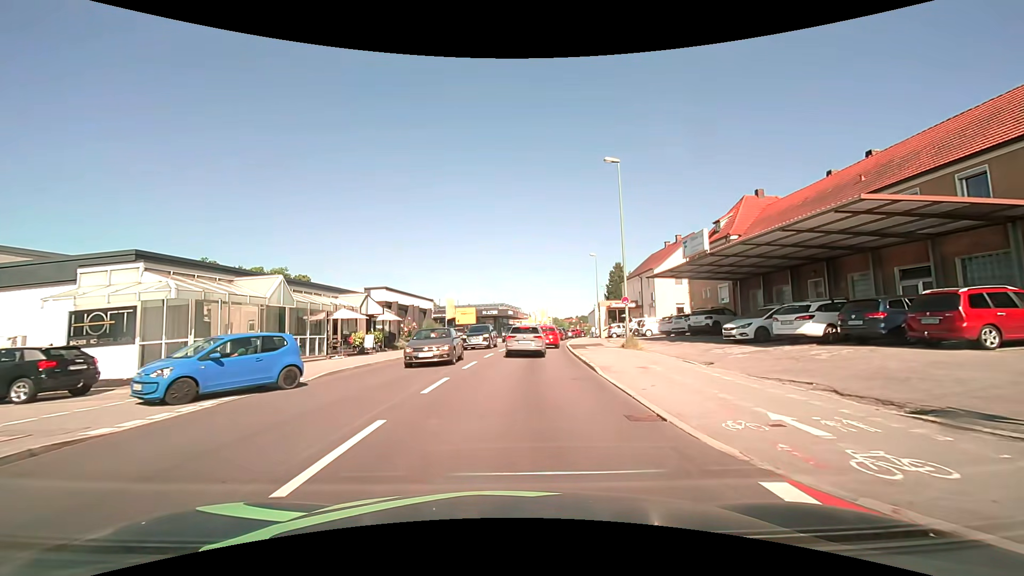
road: tertiary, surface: asphalt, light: Day
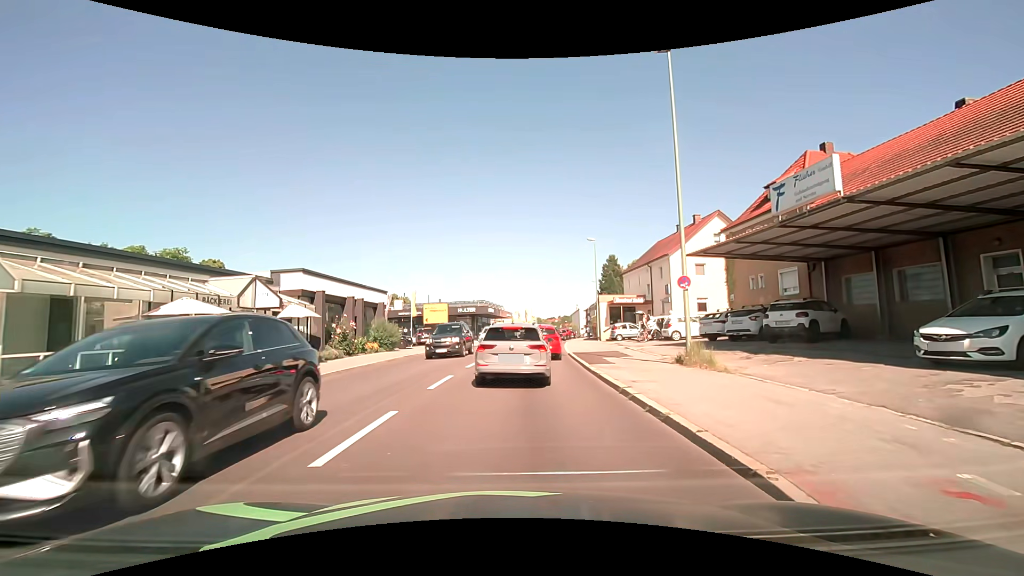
(+0.3, +10.8) m; +3°
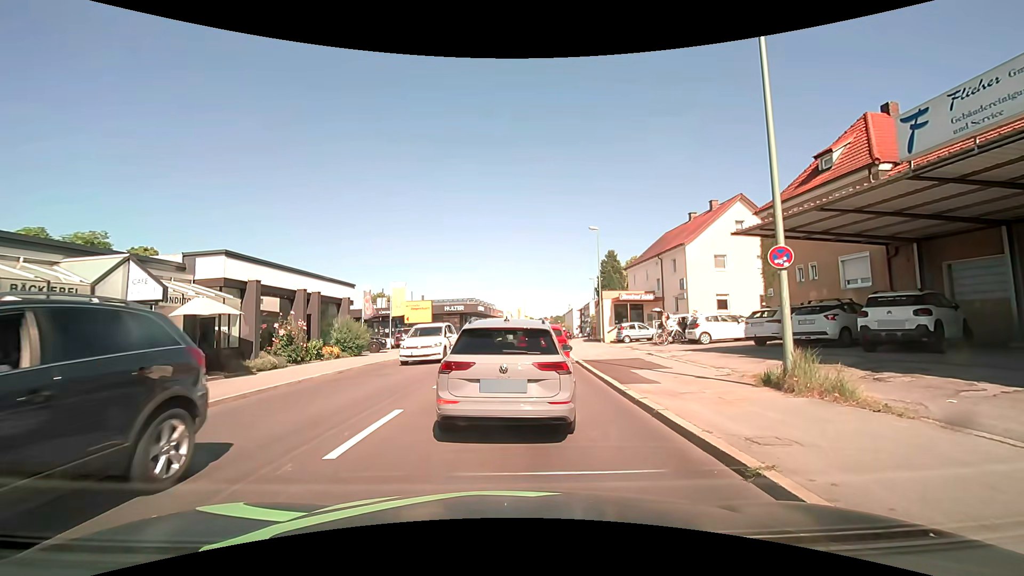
(0.0, +5.5) m; 0°
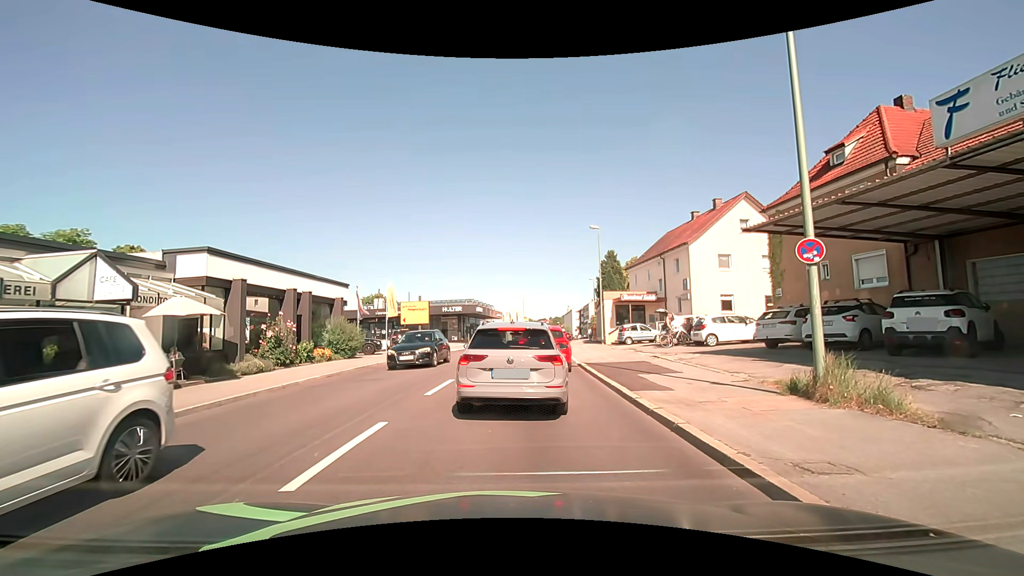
(0.0, +0.9) m; 0°
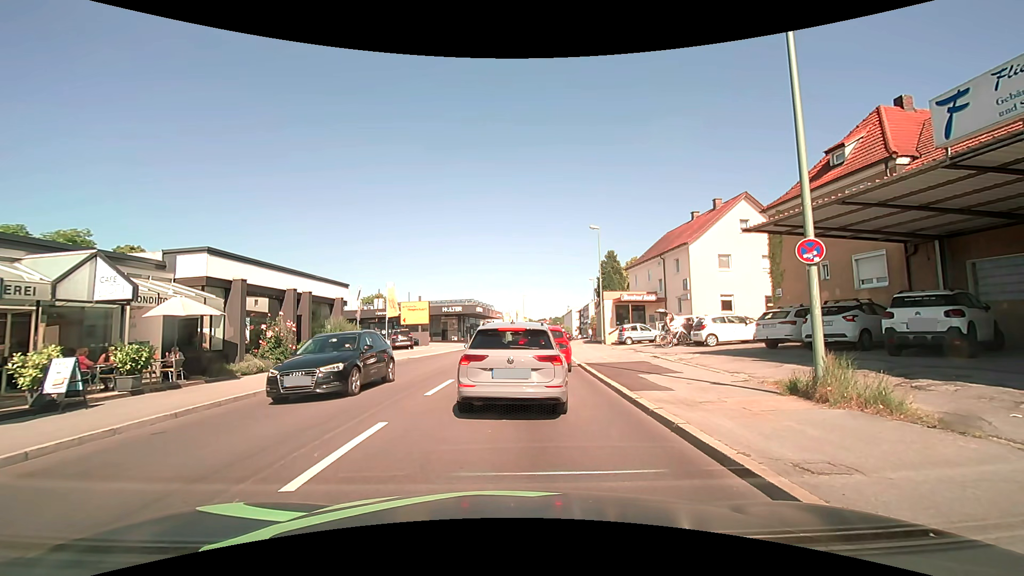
(0.0, 0.0) m; 0°
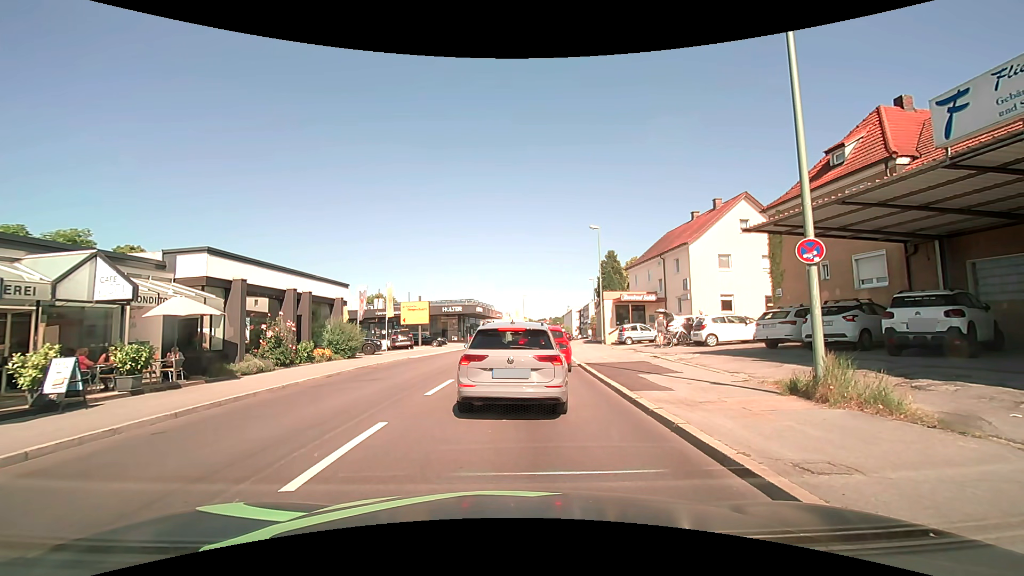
(0.0, 0.0) m; 0°
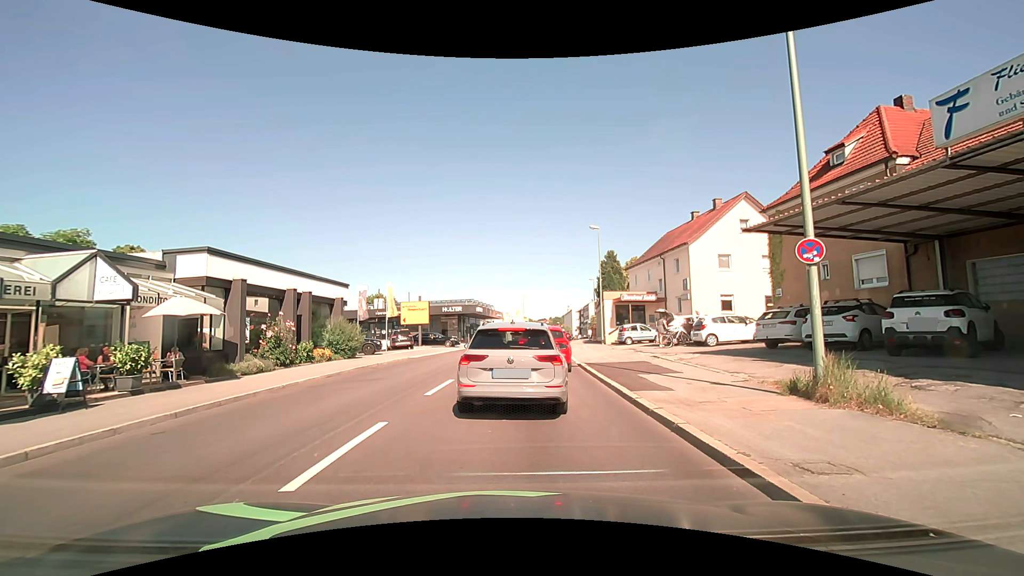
(0.0, 0.0) m; 0°
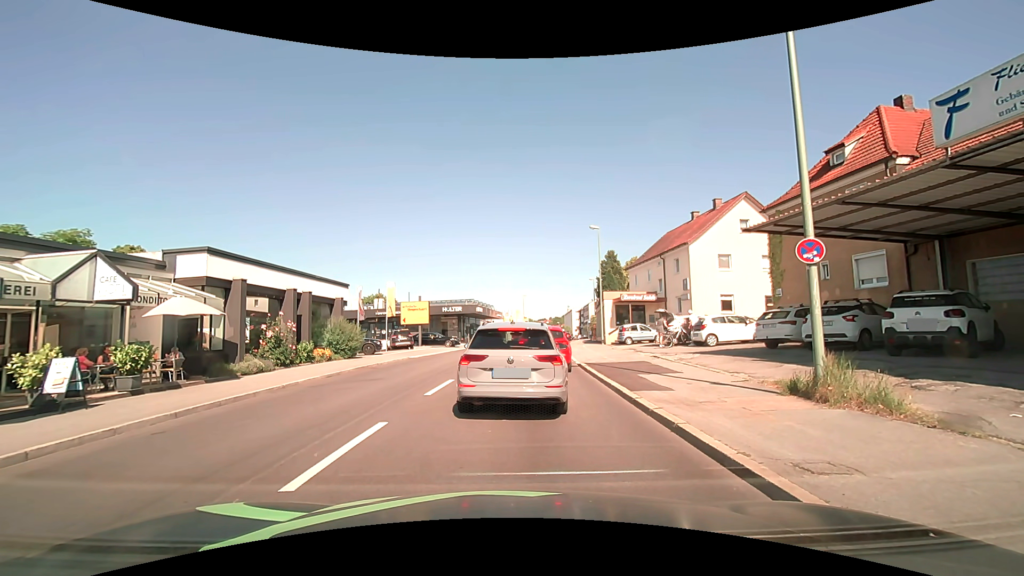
(0.0, 0.0) m; 0°
(0, +10) (+1, +20) (+1, +30) (+3, +40) (+4, +50) (+5, +60) (+7, +70) (+8, +79) (+10, +89) (+8, +99) m
